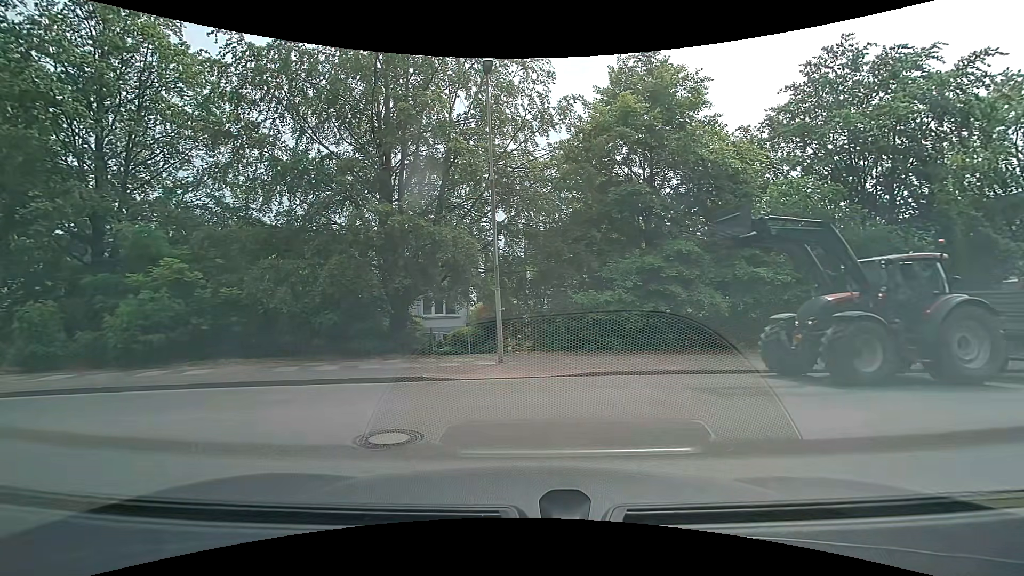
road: residential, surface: asphalt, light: Day
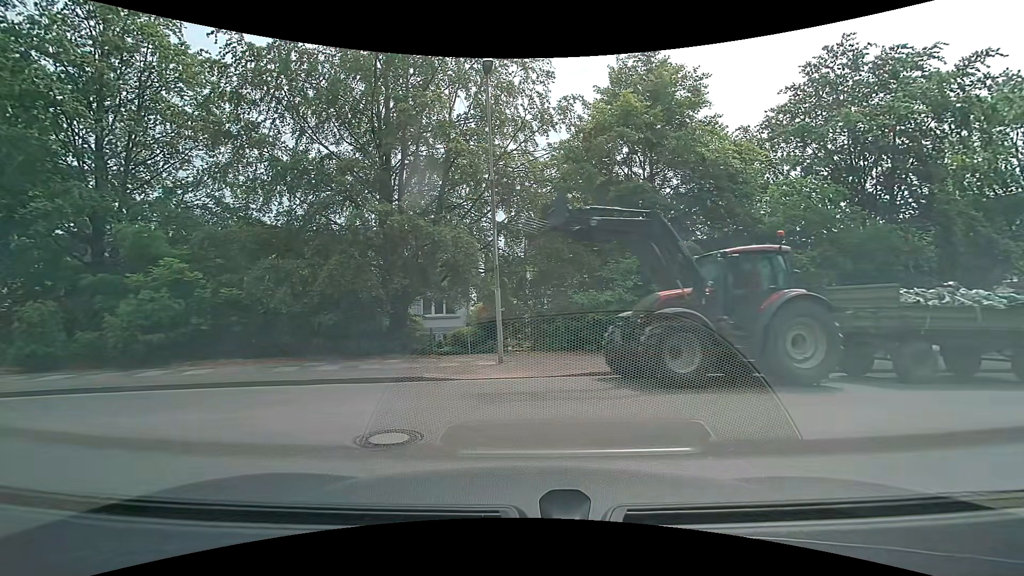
(0.0, 0.0) m; 0°
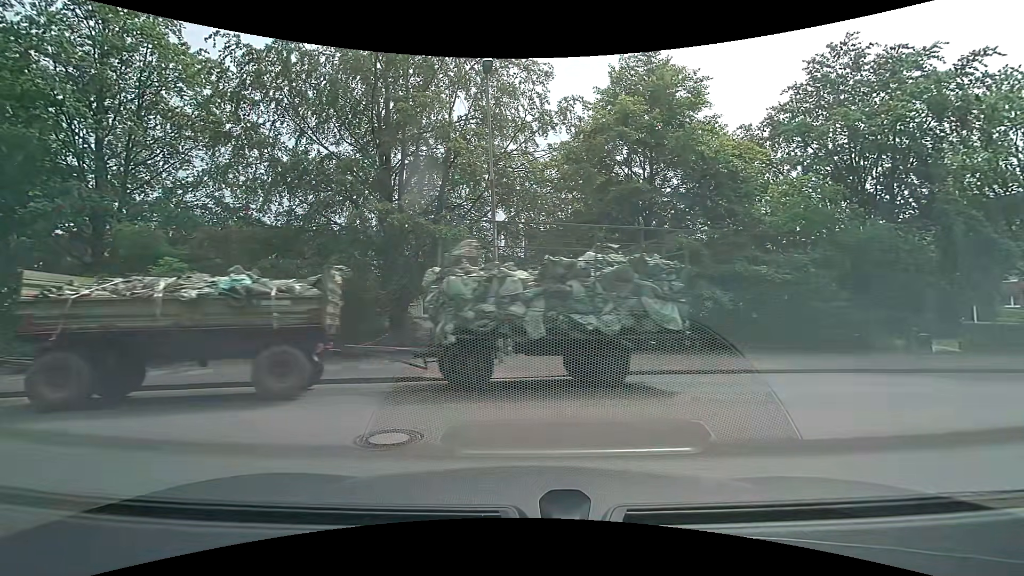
(0.0, 0.0) m; 0°
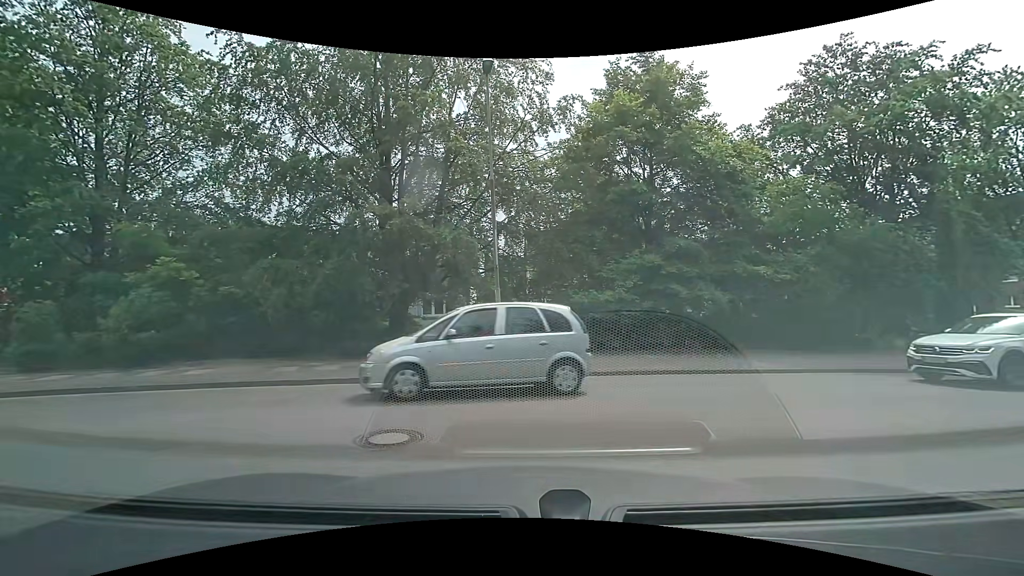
(0.0, 0.0) m; 0°
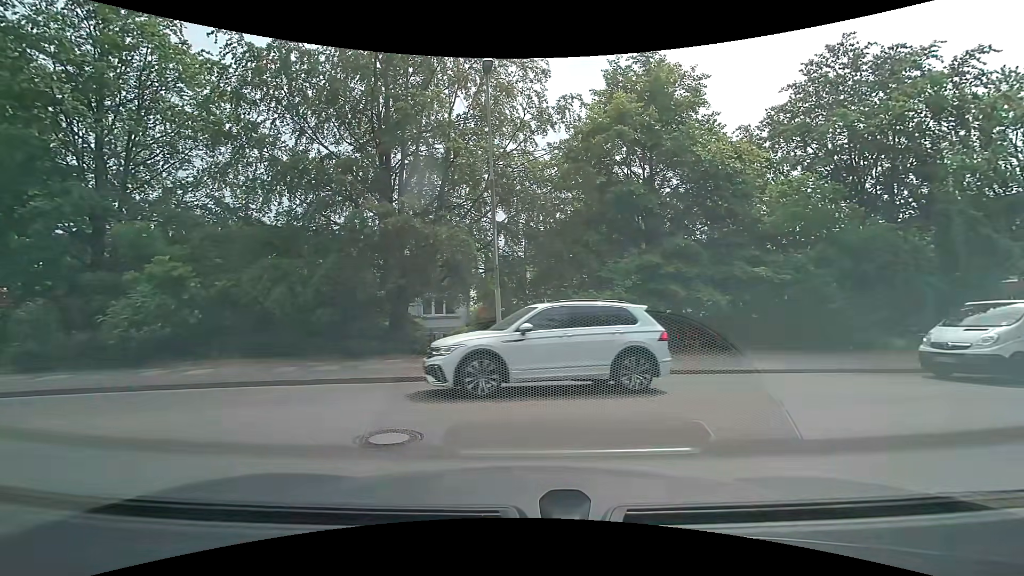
(0.0, 0.0) m; 0°
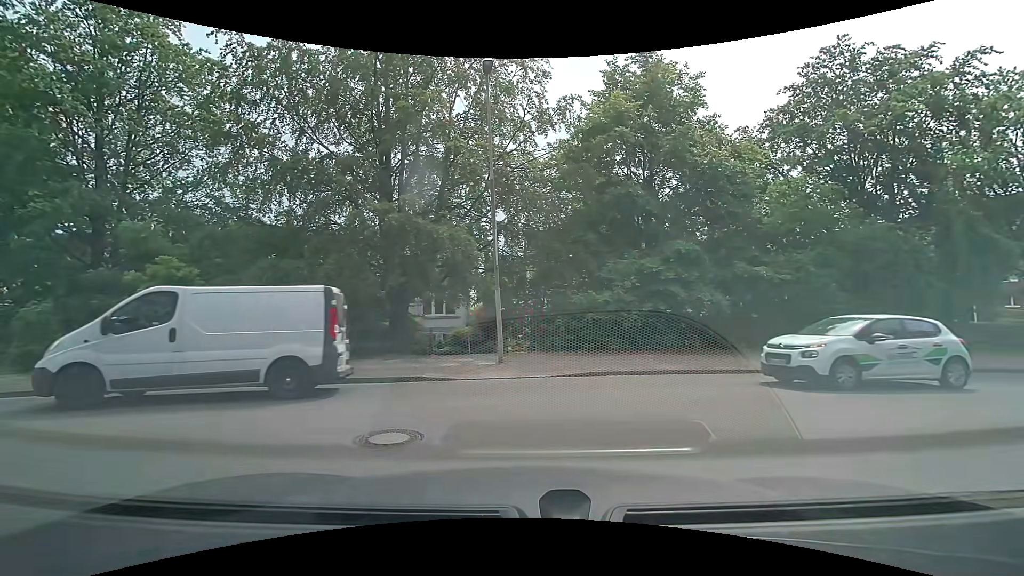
(0.0, 0.0) m; 0°
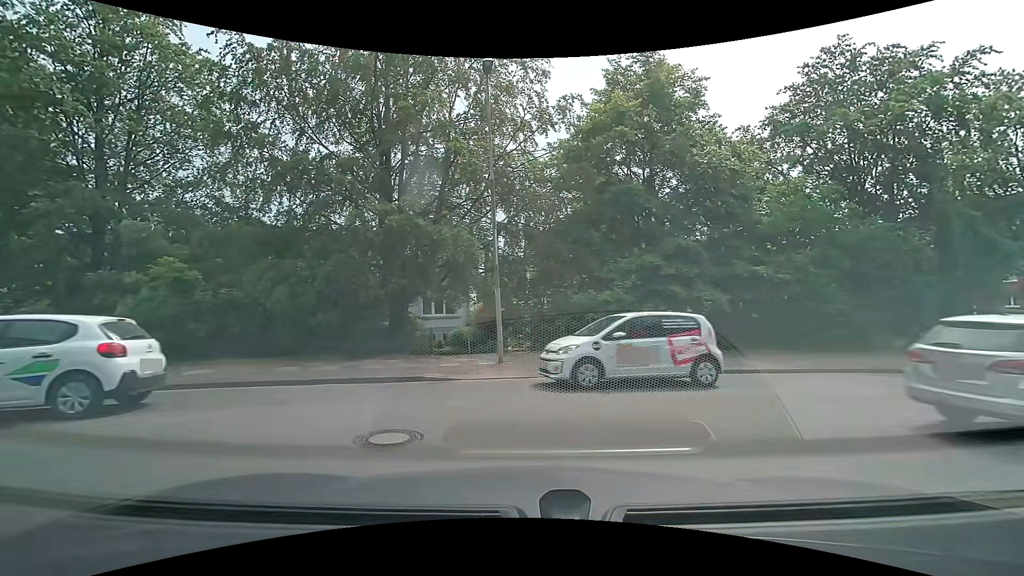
(0.0, 0.0) m; 0°
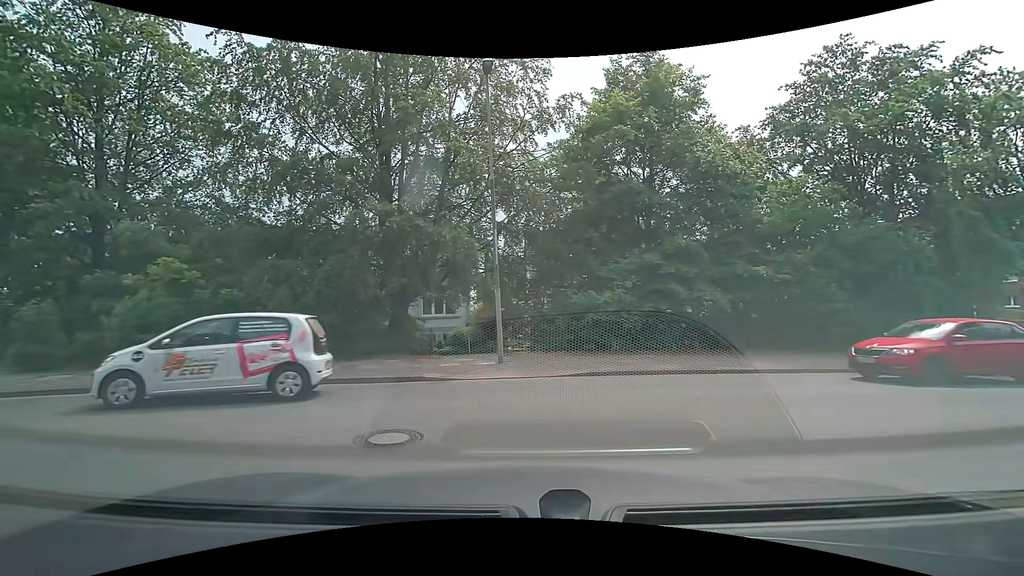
(0.0, 0.0) m; 0°
